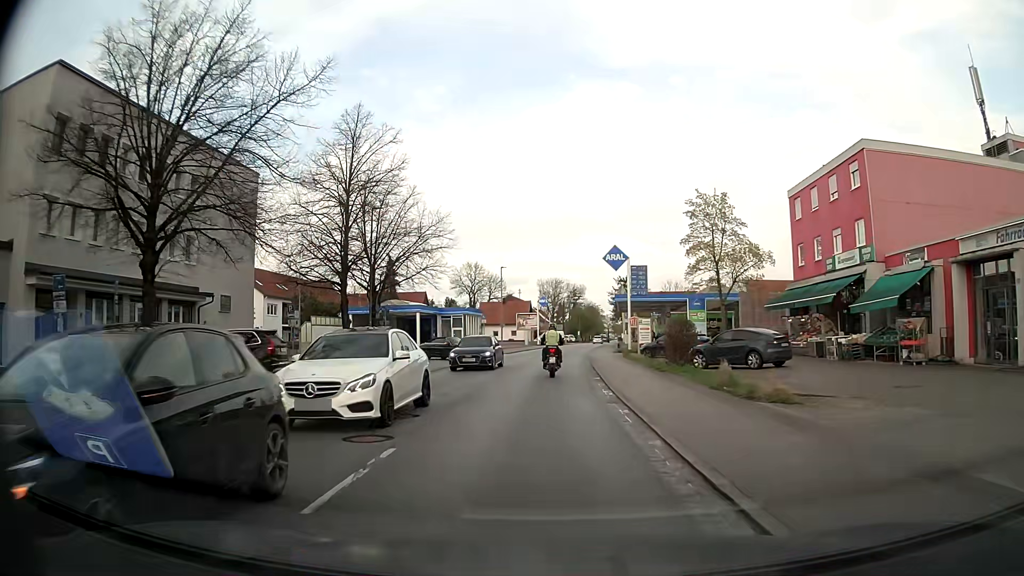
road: secondary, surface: asphalt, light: Day
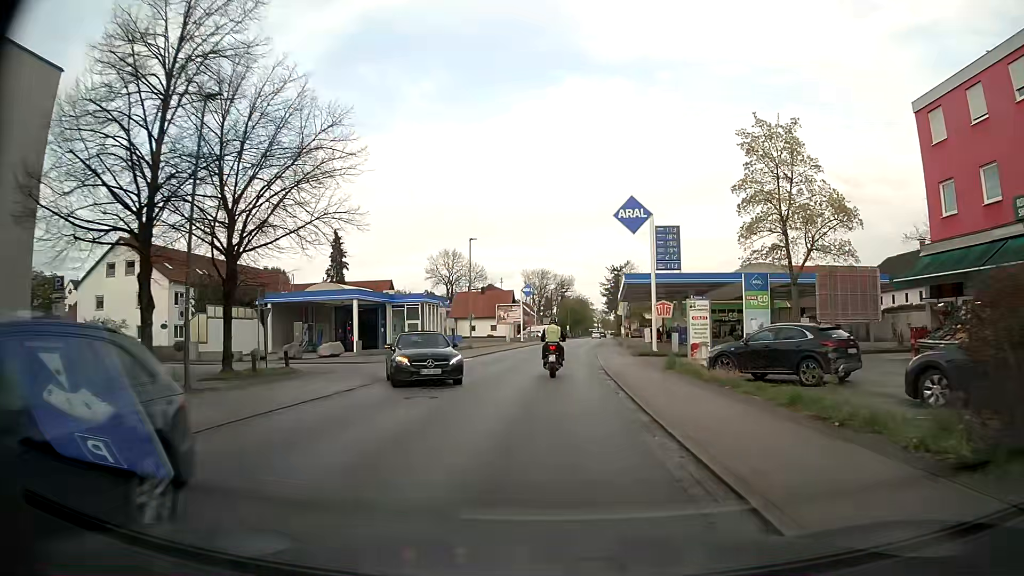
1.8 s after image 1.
(0.0, +17.5) m; +1°
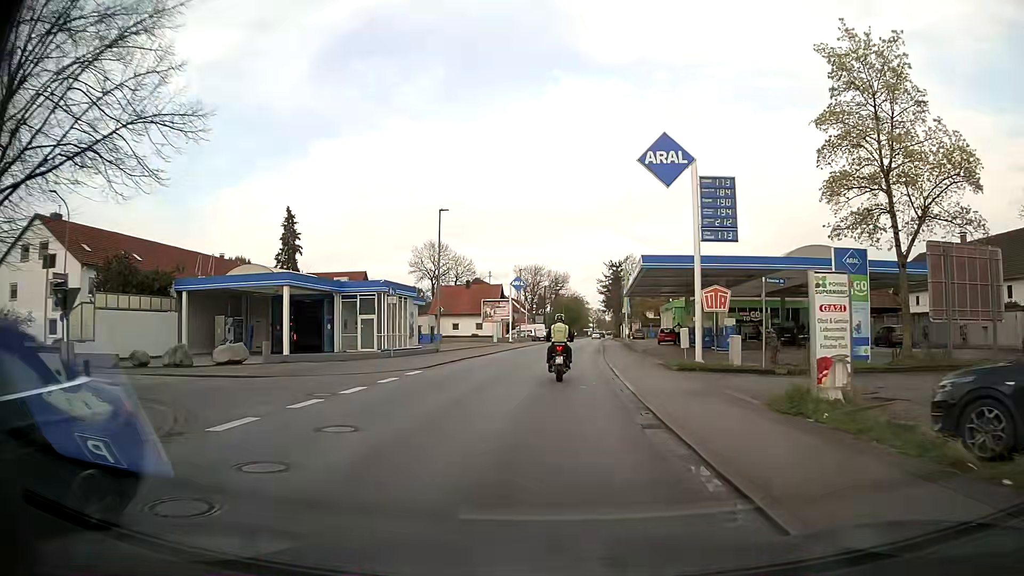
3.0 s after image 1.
(+0.1, +11.8) m; +1°
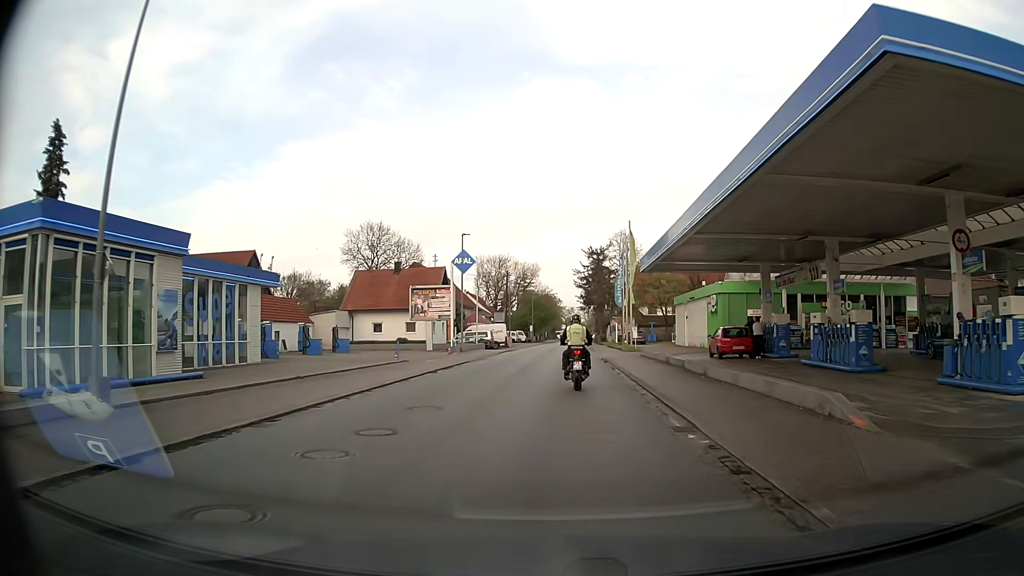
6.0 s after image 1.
(+0.5, +28.7) m; +3°
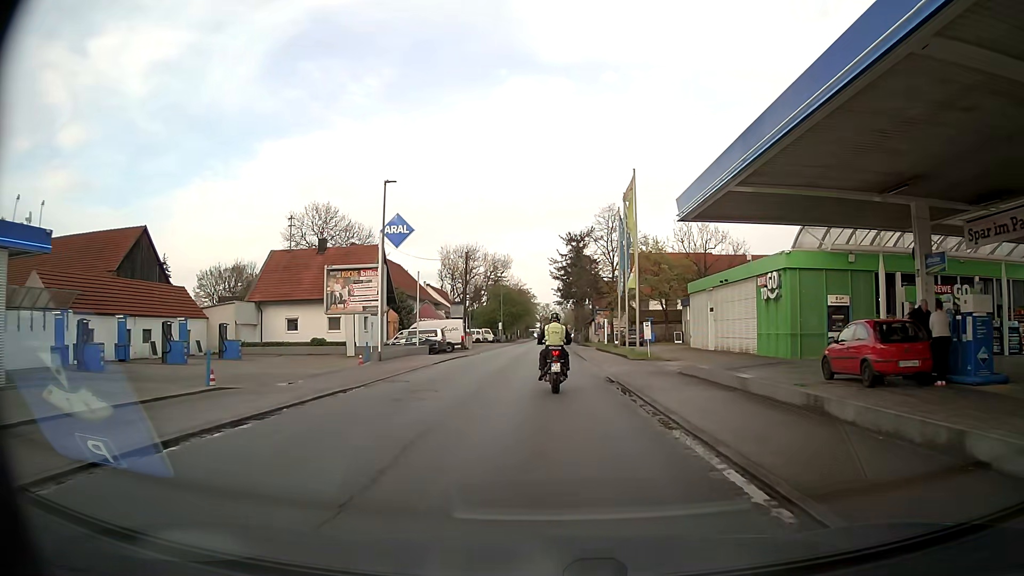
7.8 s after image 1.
(+0.3, +16.5) m; +2°
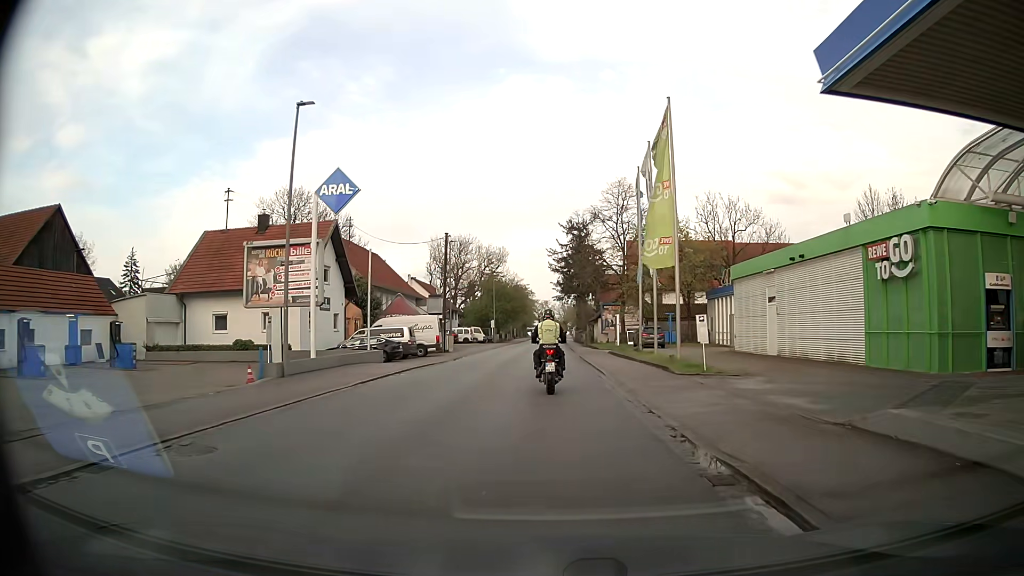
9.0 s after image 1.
(0.0, +11.3) m; 0°
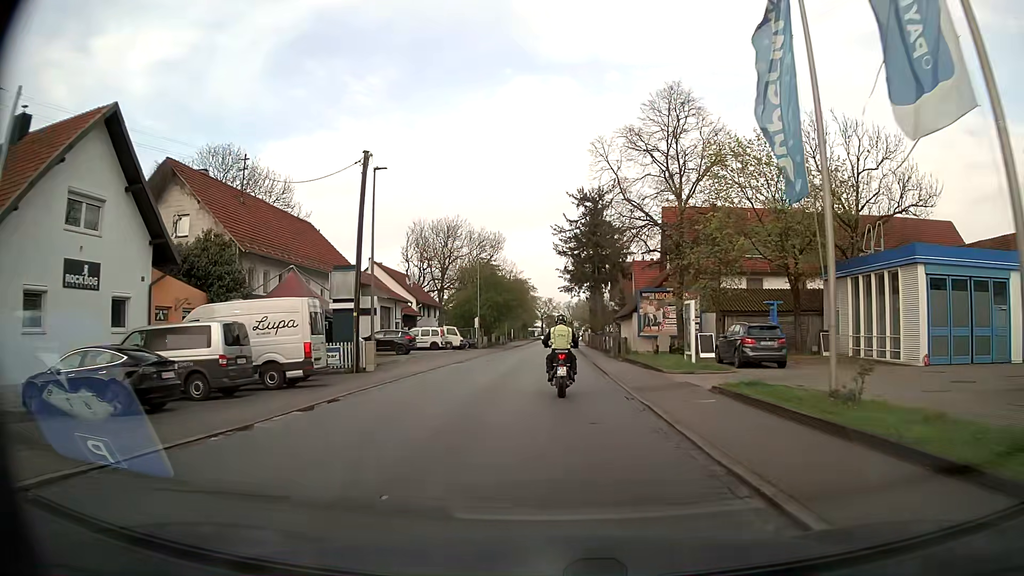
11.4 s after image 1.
(0.0, +23.7) m; 0°
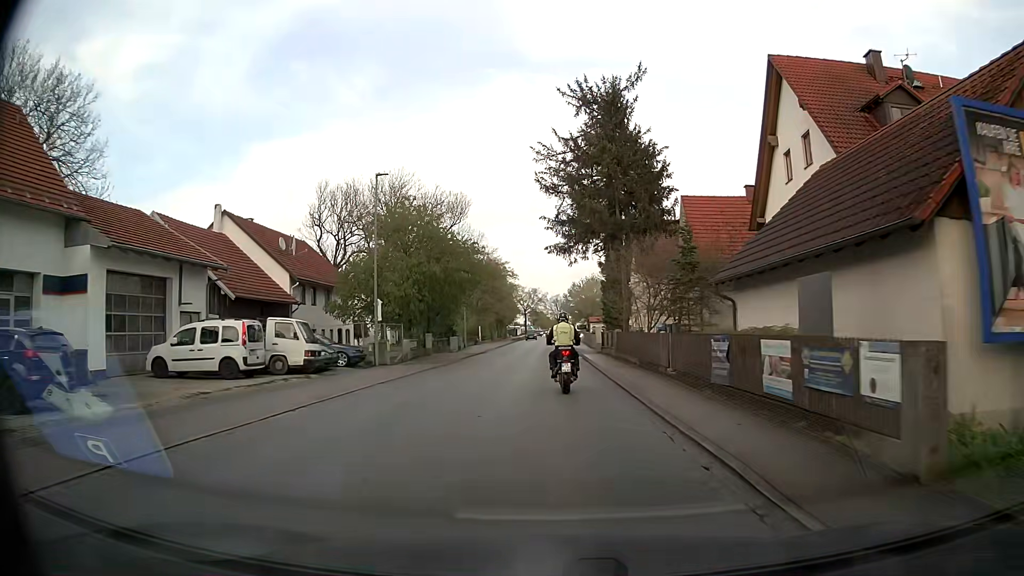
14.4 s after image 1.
(+0.3, +33.8) m; +1°
(0, +10) (0, +20) (0, +30) (0, +40) (0, +50) (0, +60) (0, +70) (0, +80) (0, +90) (+1, +100) m
